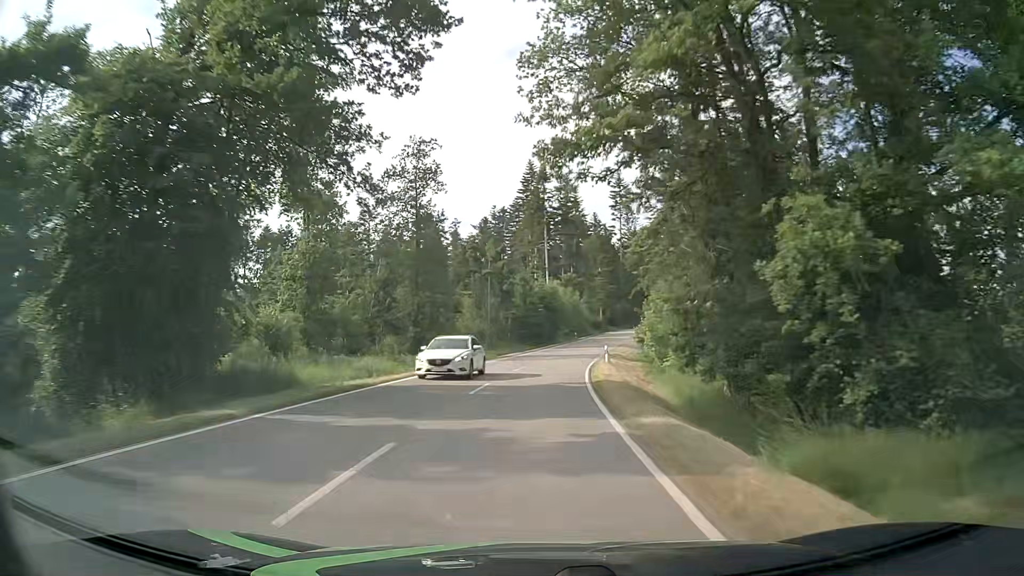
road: tertiary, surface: asphalt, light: Day
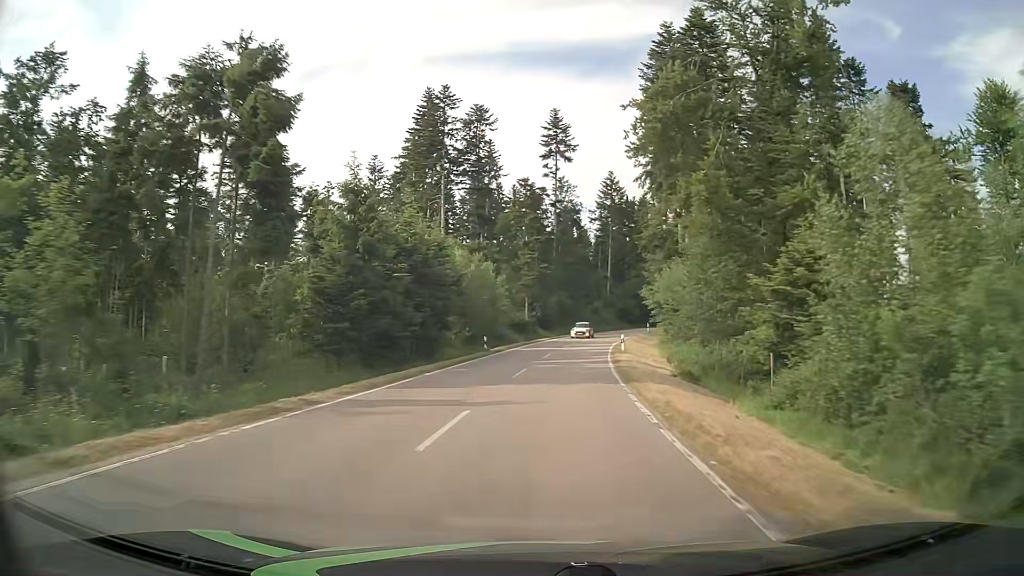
(+2.4, +44.3) m; +8°
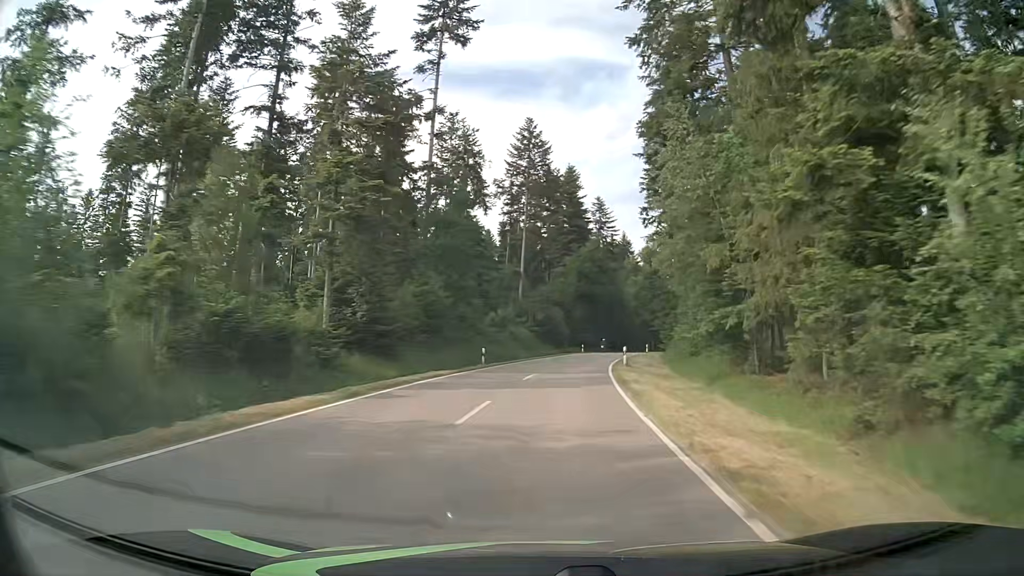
(+3.4, +44.7) m; +8°
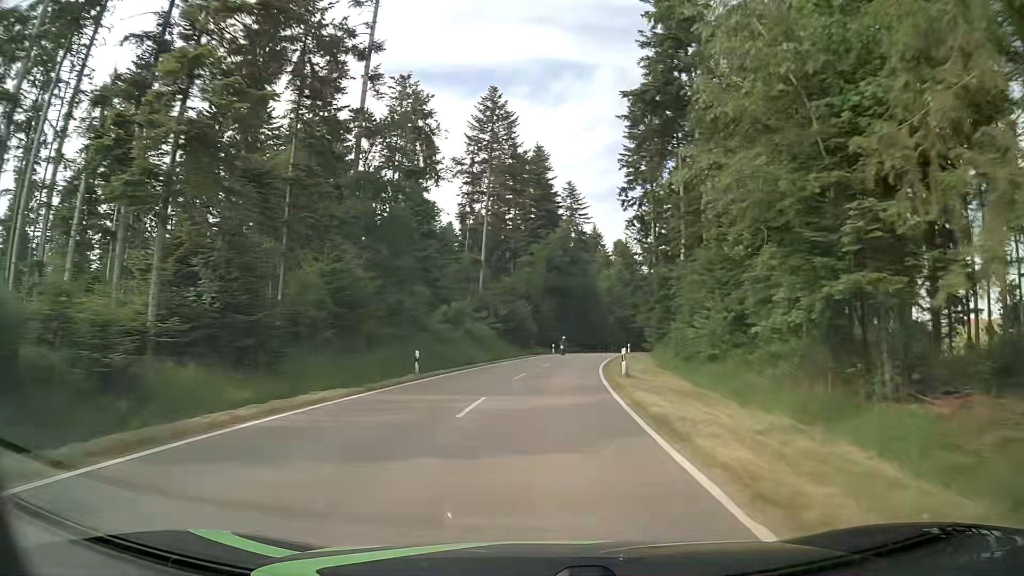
(+0.2, +11.1) m; +3°
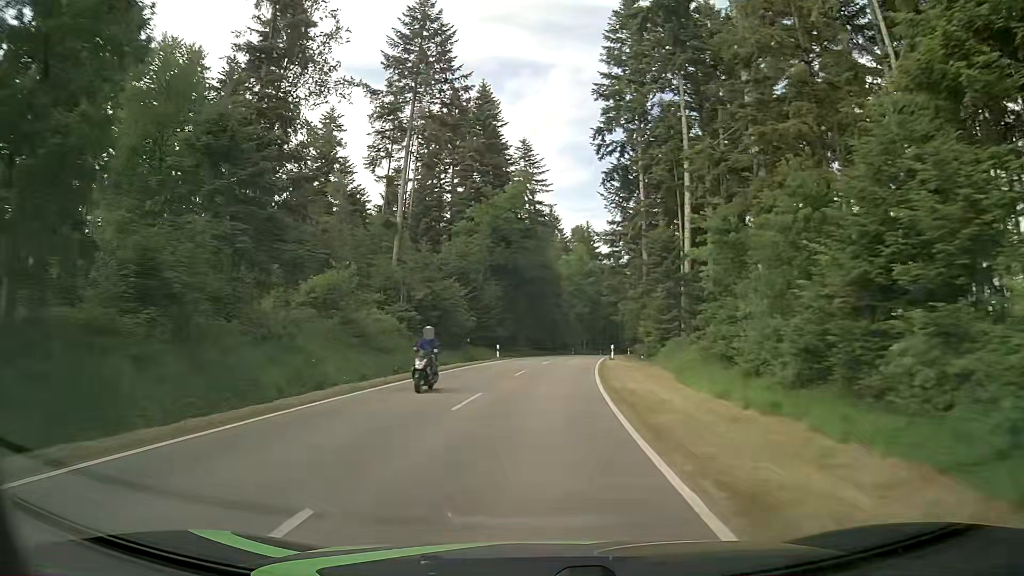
(+0.8, +22.2) m; +4°
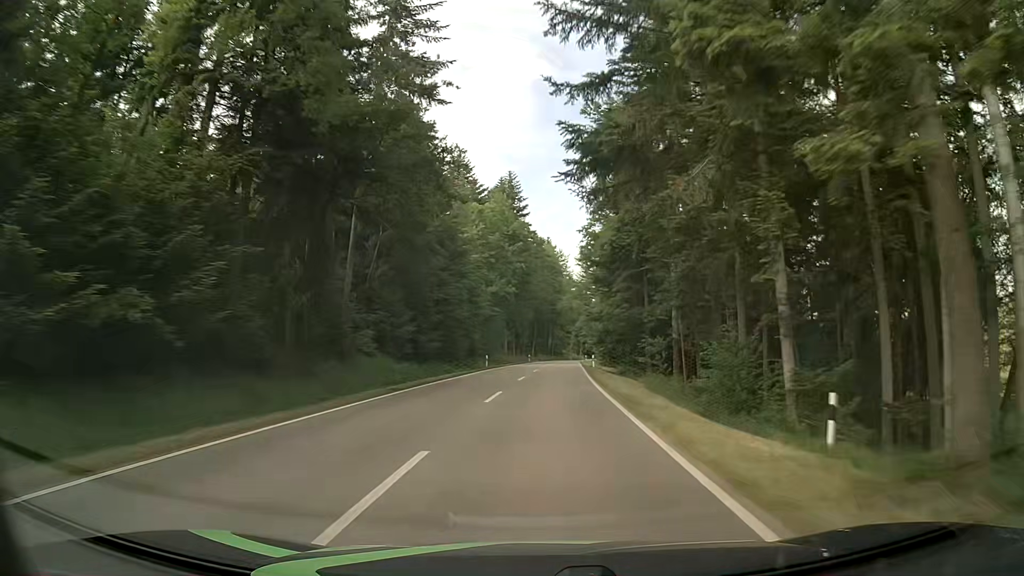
(+3.1, +44.3) m; +7°
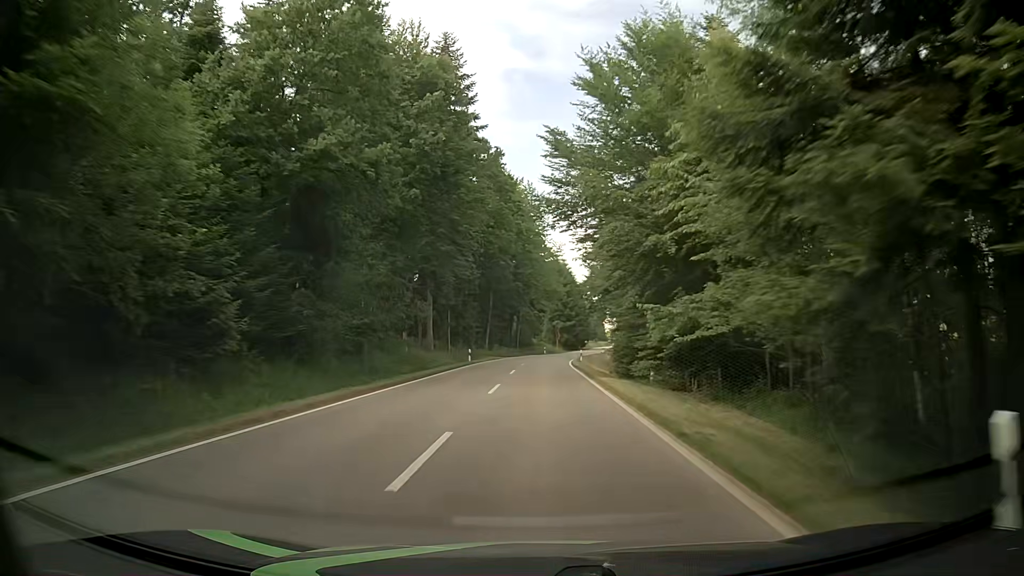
(+1.9, +46.0) m; +3°
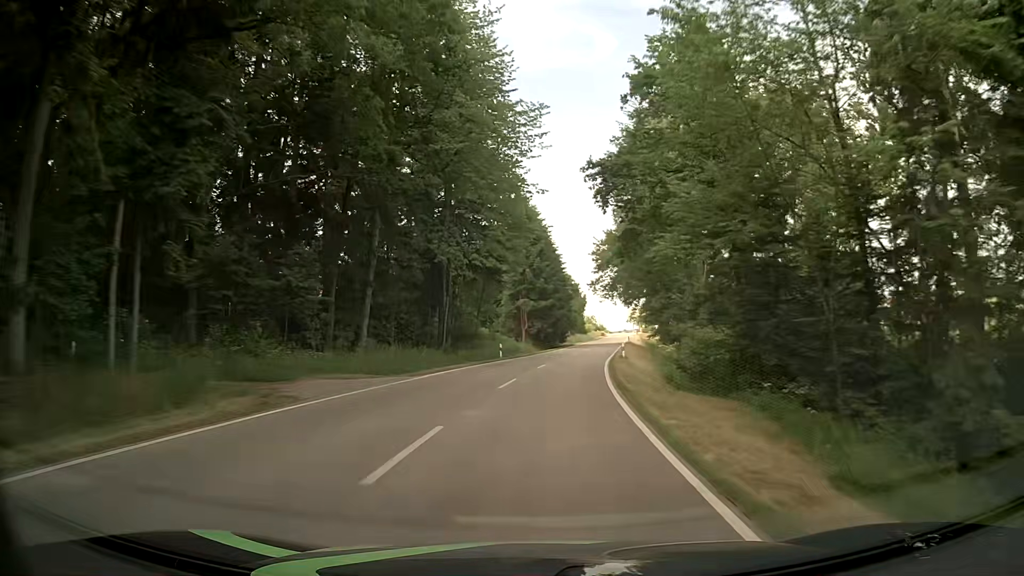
(+0.8, +47.8) m; +3°
(0, +10) (+1, +20) (+1, +30) (+2, +40) (+4, +50) (+5, +60) (+7, +70) (+8, +80) (+10, +89) (+11, +99) m
